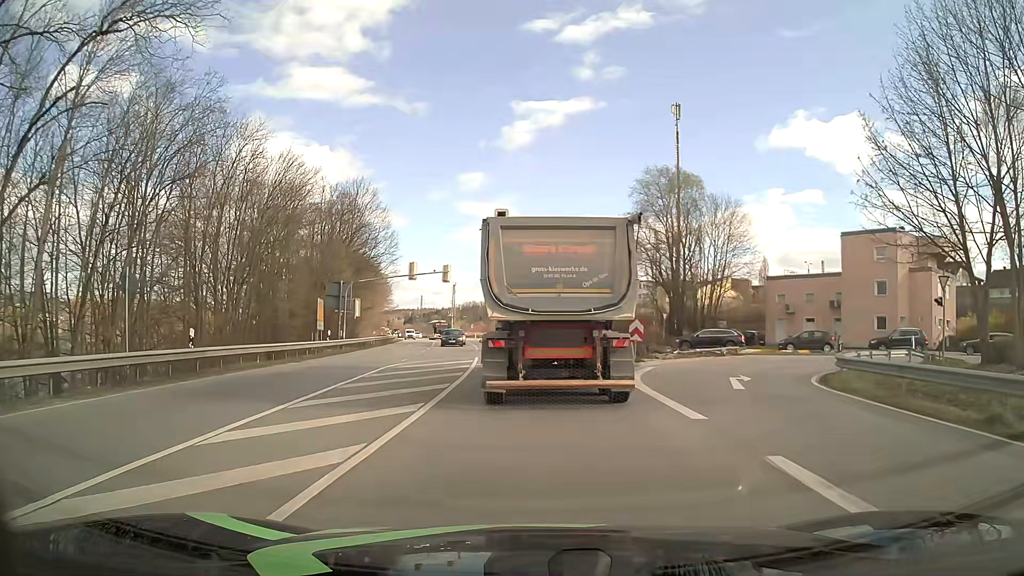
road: primary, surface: asphalt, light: Day
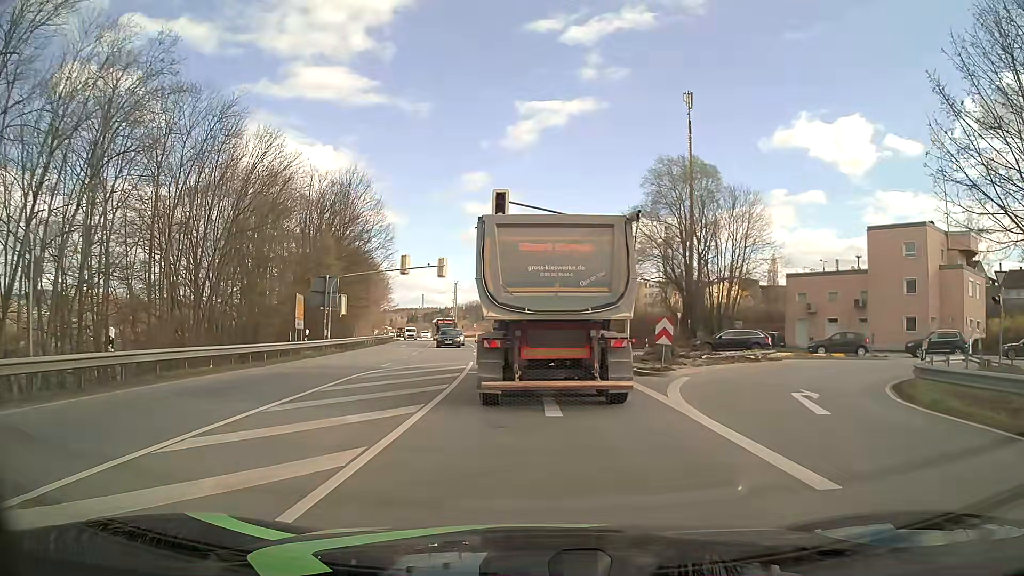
(0.0, +4.6) m; +1°
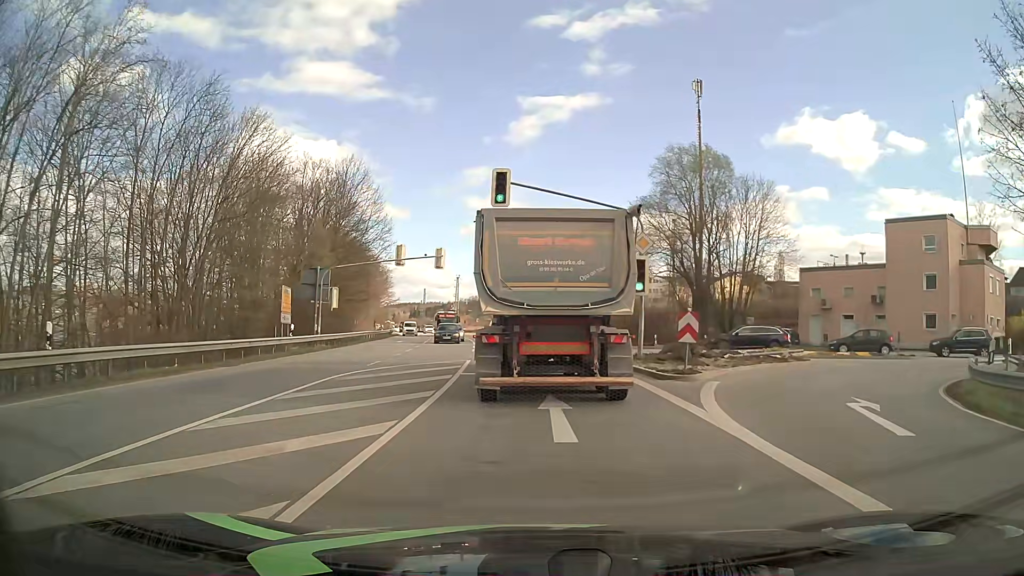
(0.0, +2.6) m; 0°
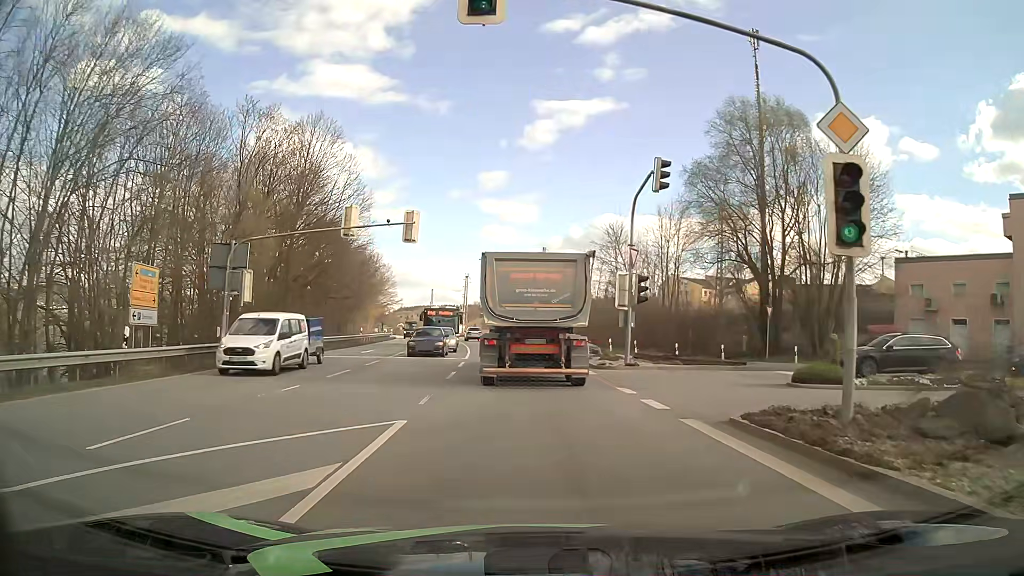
(-0.2, +15.3) m; -1°
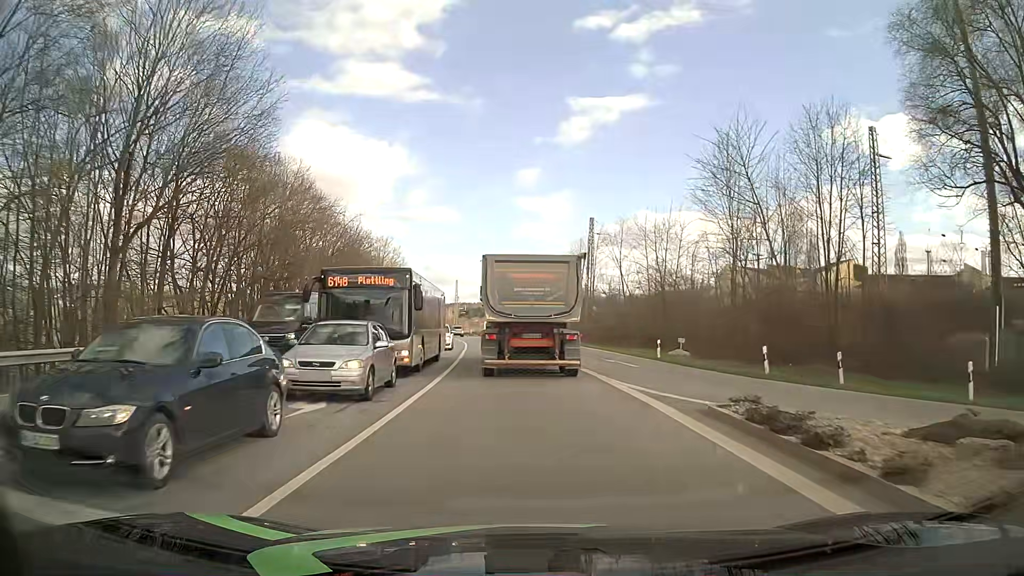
(-0.9, +26.8) m; -4°
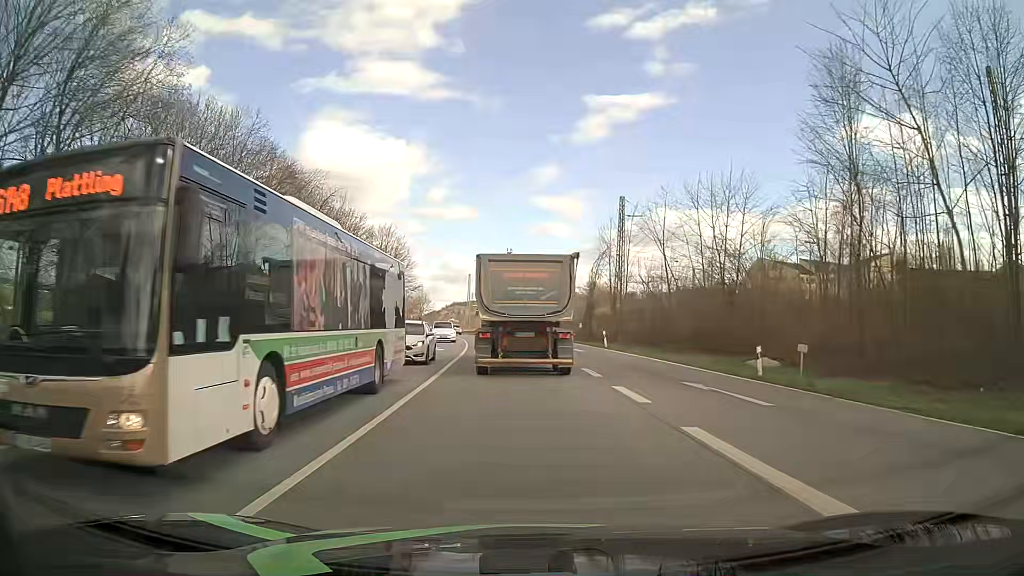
(-0.1, +12.6) m; -2°
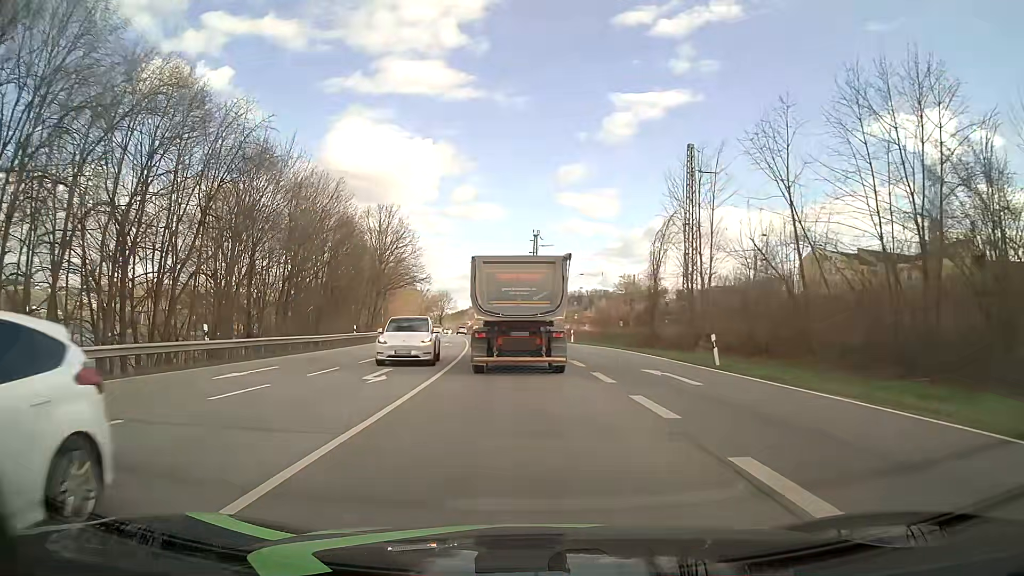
(-0.3, +20.3) m; -2°
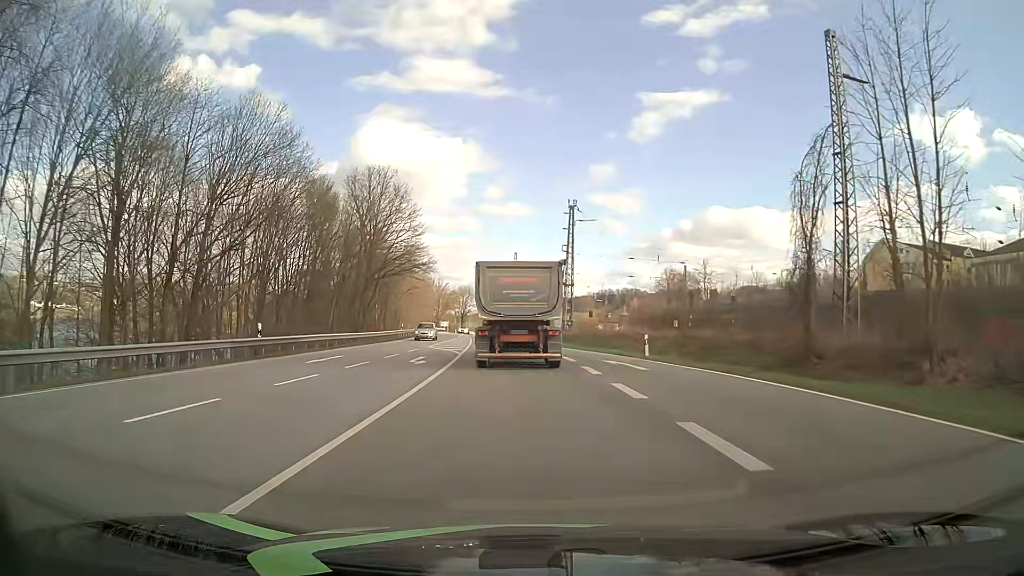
(-0.6, +21.6) m; -3°
(0, +10) (0, +20) (-1, +30) (-2, +40) (-3, +50) (-4, +60) (-5, +70) (-6, +80) (-7, +90) (-8, +100) m
